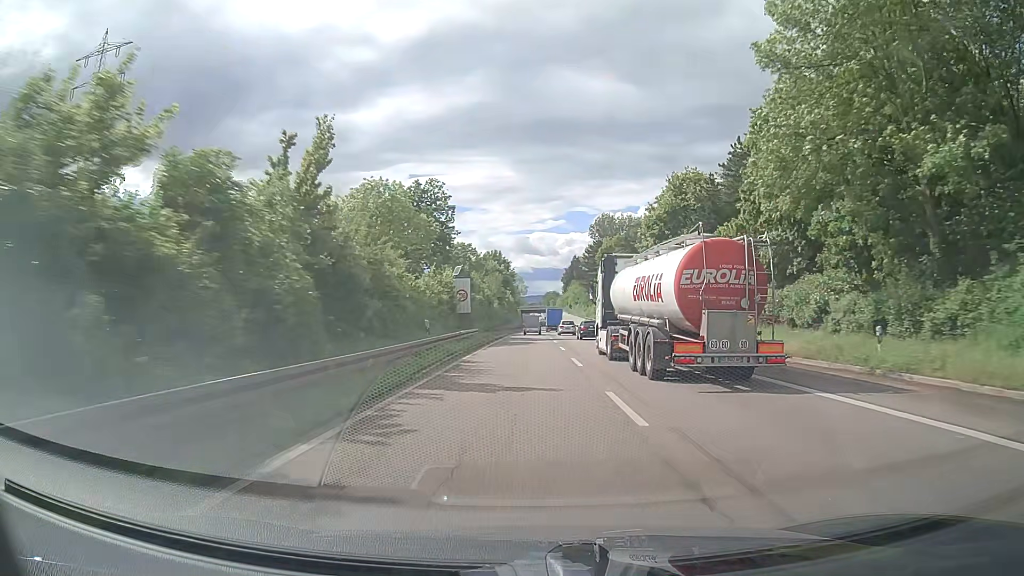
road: trunk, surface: asphalt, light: Day
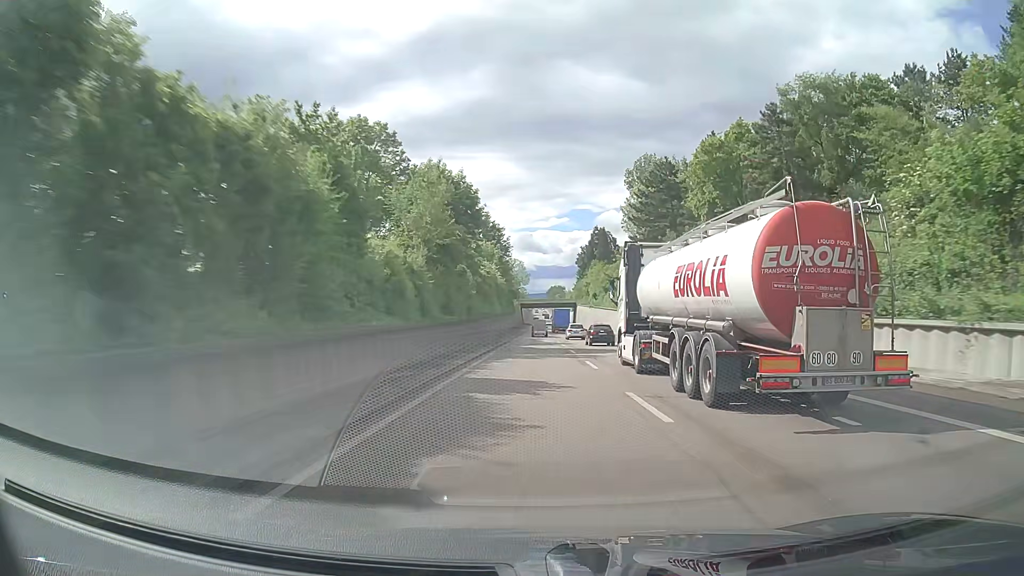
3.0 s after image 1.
(0.0, +68.6) m; 0°
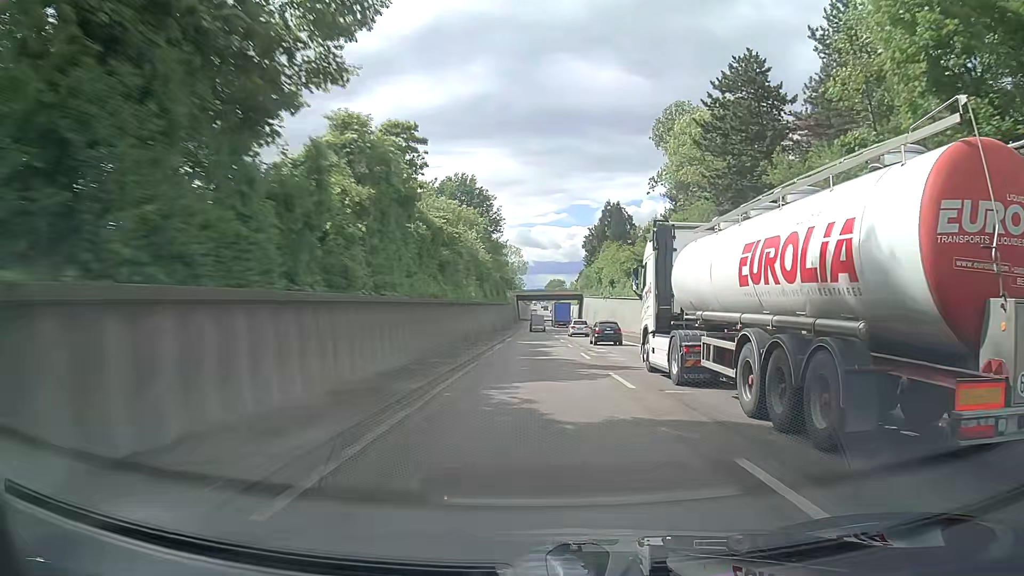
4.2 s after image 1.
(0.0, +29.8) m; 0°
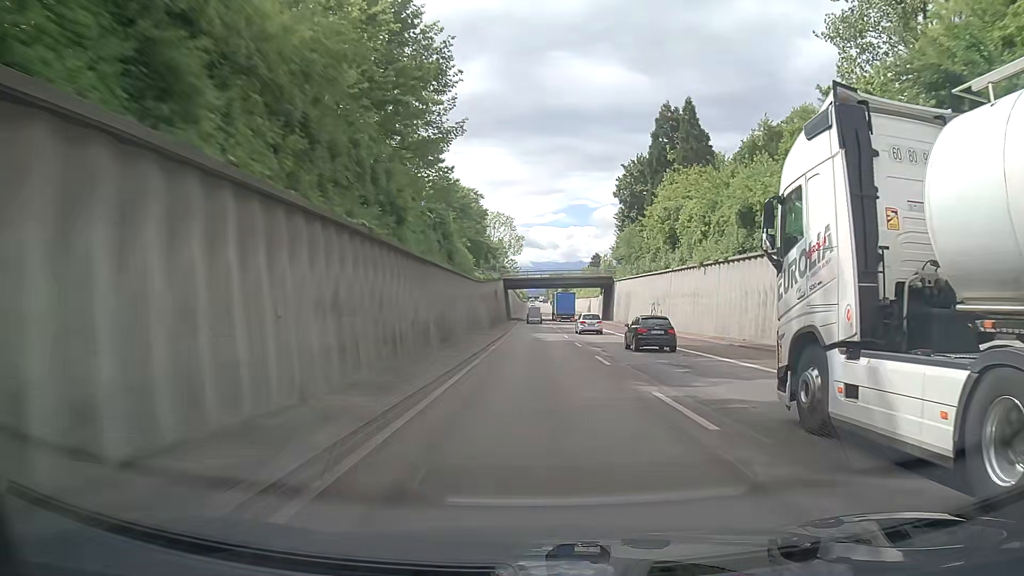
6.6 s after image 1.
(0.0, +62.9) m; 0°
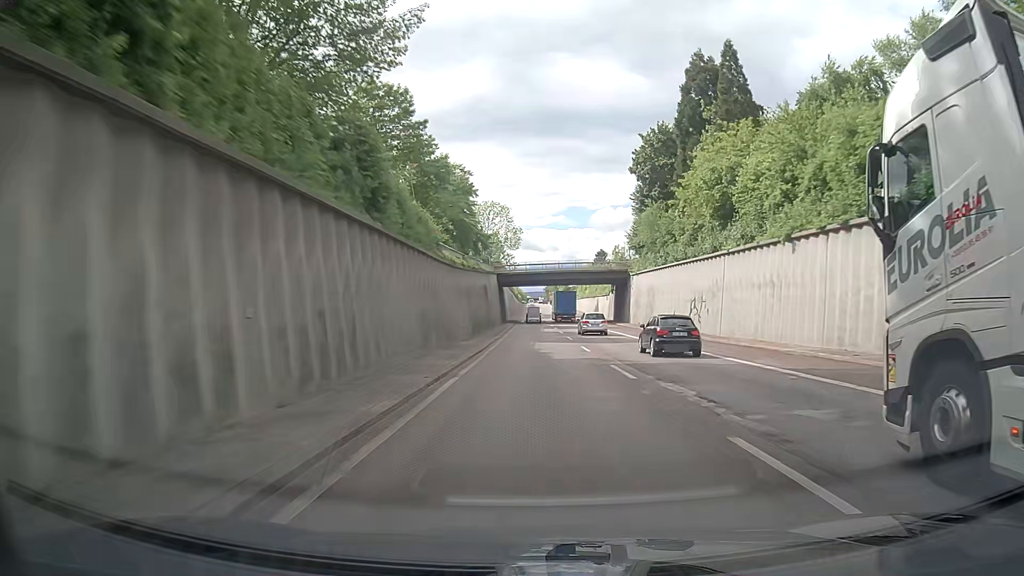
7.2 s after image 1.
(-0.1, +16.2) m; 0°
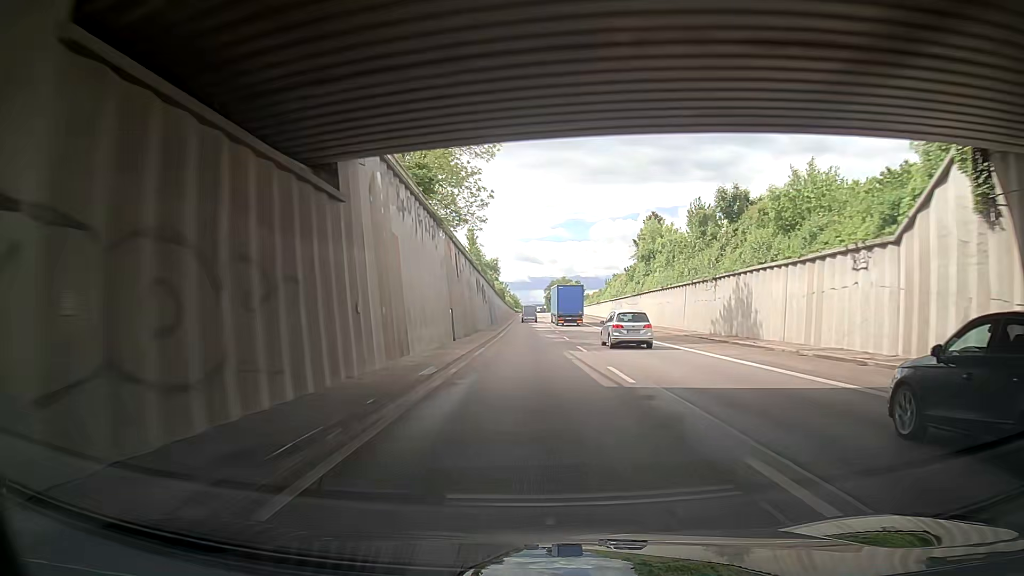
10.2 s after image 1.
(-0.1, +81.2) m; 0°
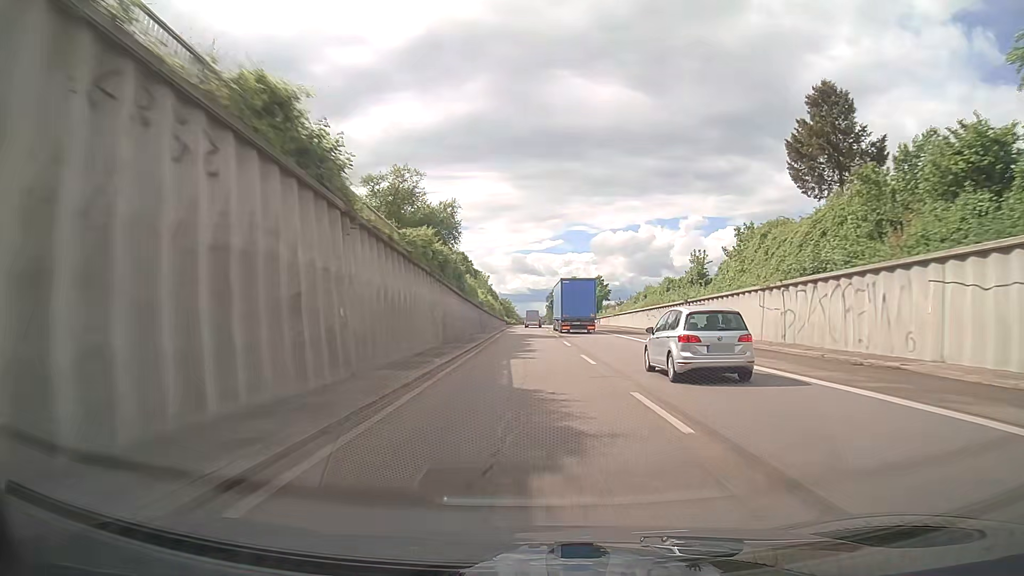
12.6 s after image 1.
(+1.9, +62.9) m; 0°
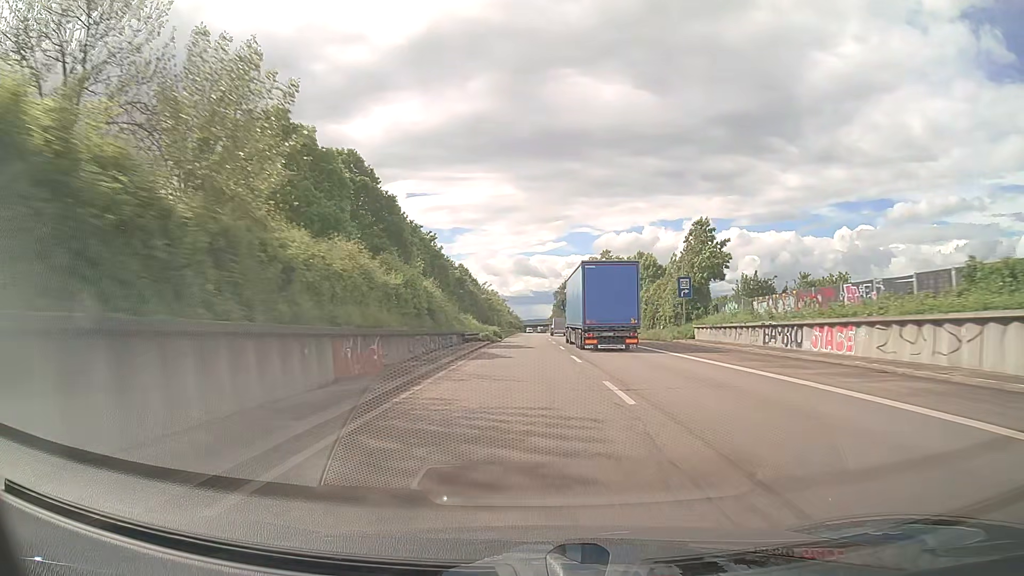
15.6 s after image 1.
(0.0, +77.3) m; 0°
(0, +10) (0, +20) (0, +30) (0, +40) (0, +50) (0, +60) (0, +70) (0, +80) (0, +90) (0, +100) m
